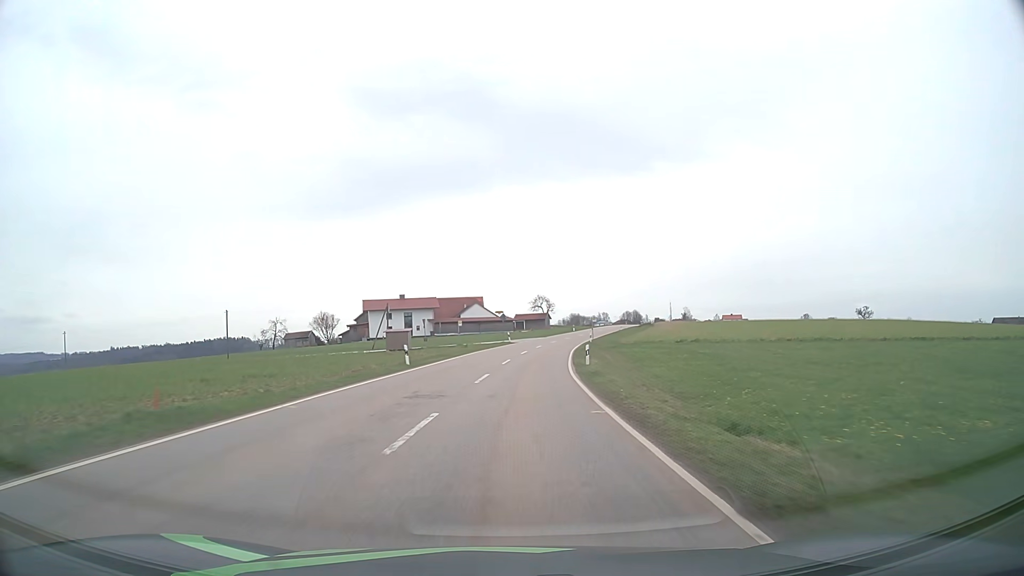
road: tertiary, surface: asphalt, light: Day
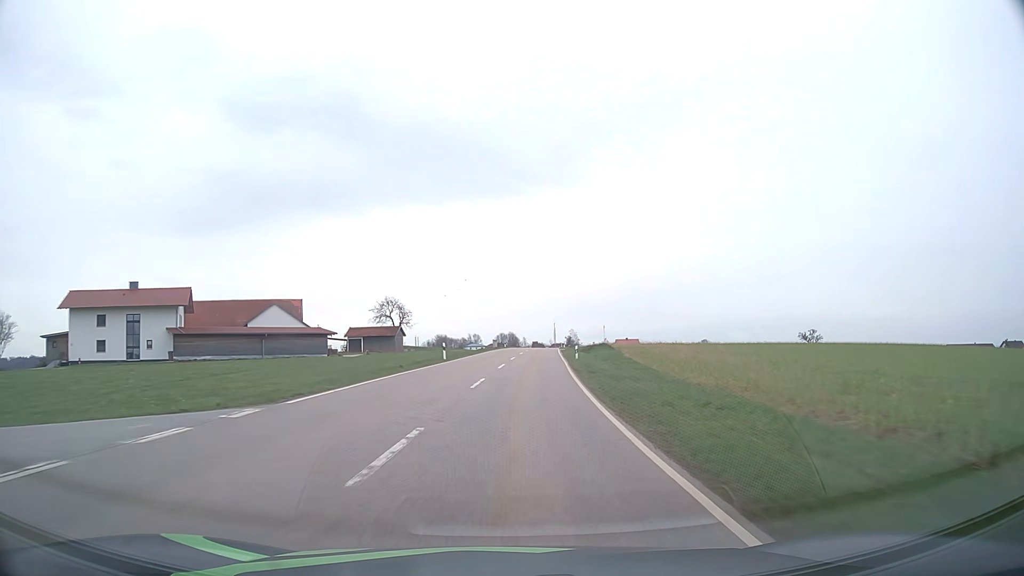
(+6.7, +71.7) m; +11°
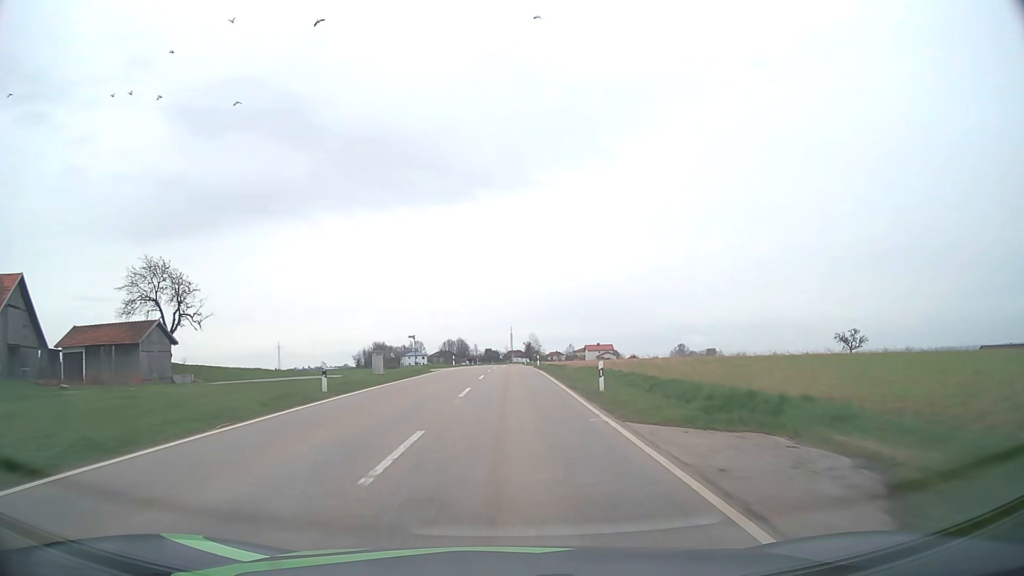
(+4.3, +71.4) m; +4°
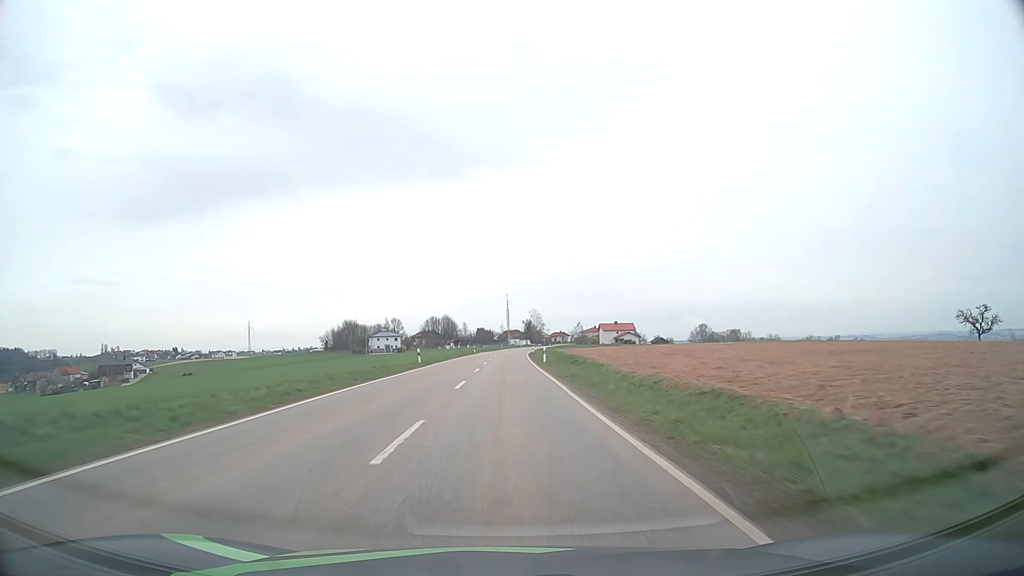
(+0.5, +69.0) m; 0°
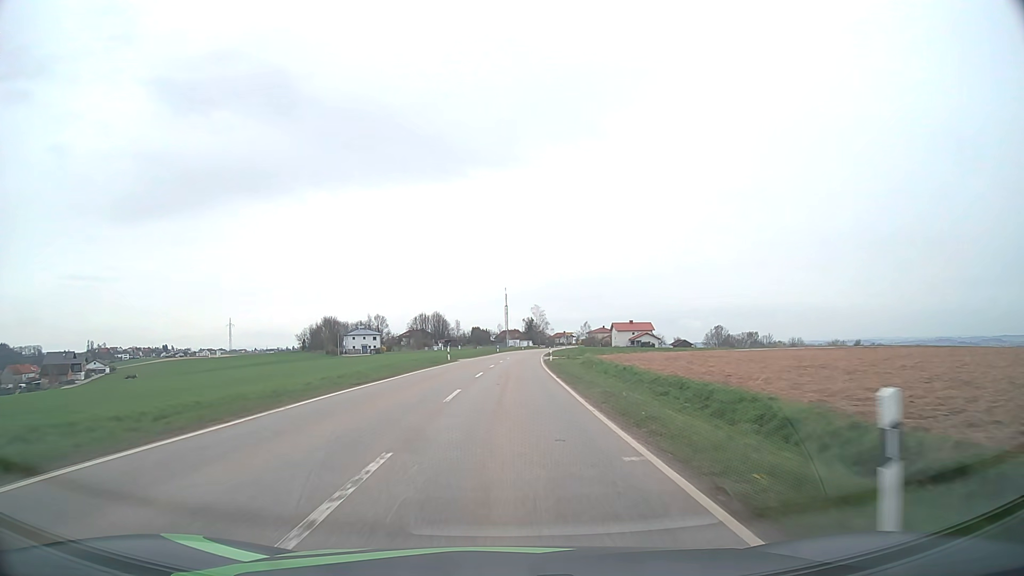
(-0.1, +38.6) m; 0°
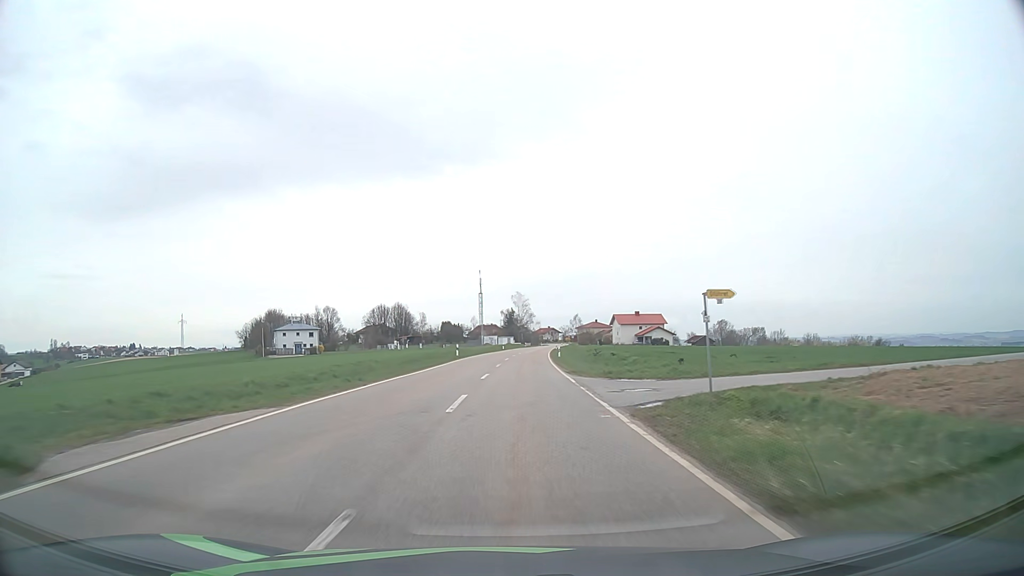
(+0.7, +49.7) m; +2°
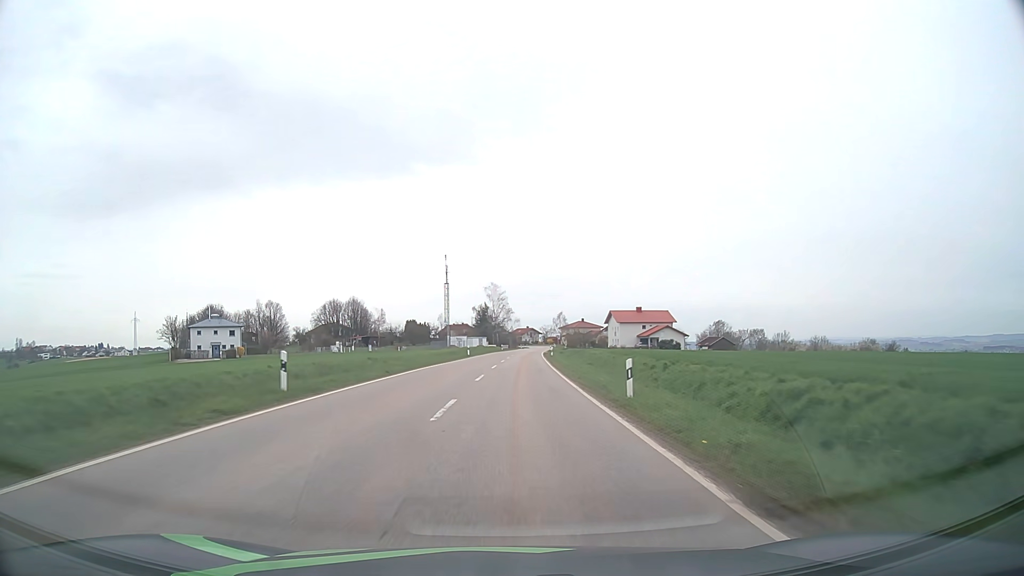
(+0.6, +36.8) m; +2°
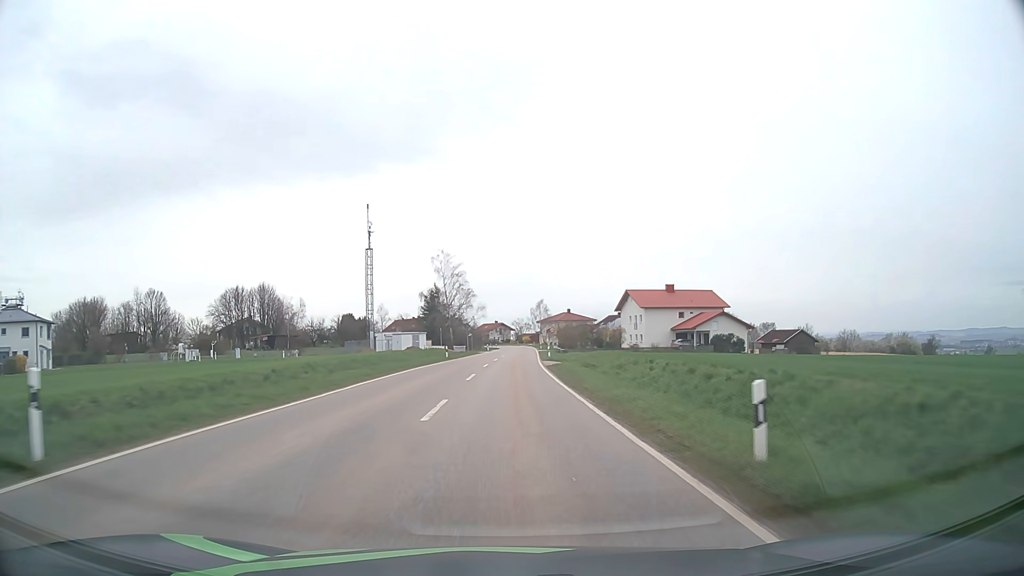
(+1.3, +57.6) m; +3°
(0, +10) (0, +20) (0, +30) (0, +40) (+1, +50) (+1, +60) (+1, +70) (+2, +80) (+2, +90) (+3, +100) m
